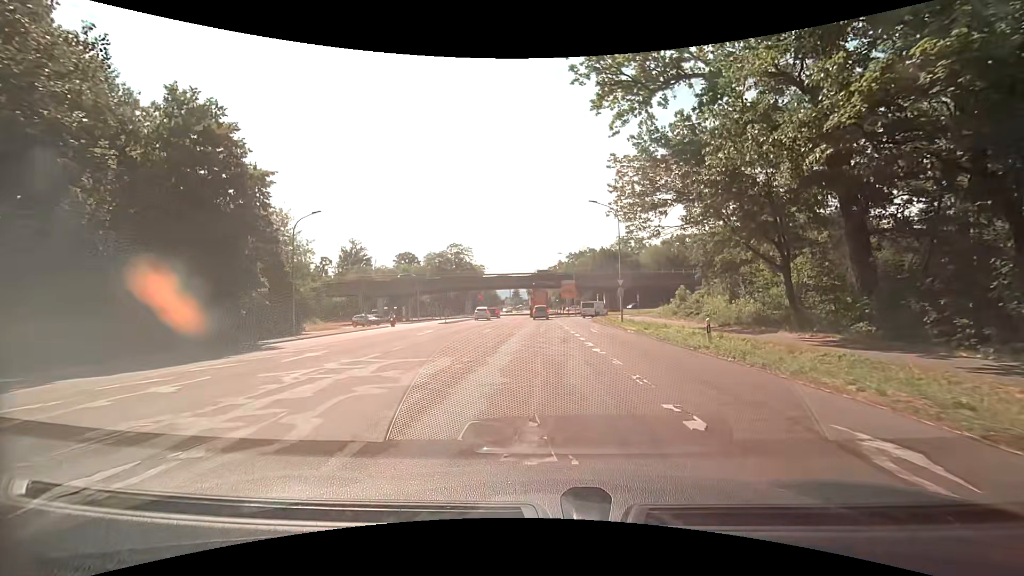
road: secondary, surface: asphalt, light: Day
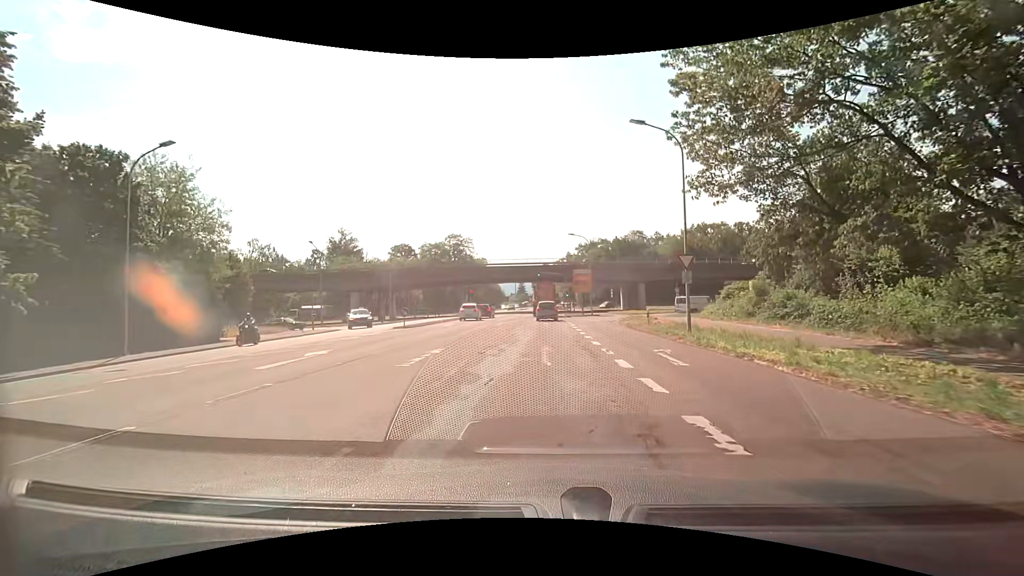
(-0.1, +15.6) m; -2°
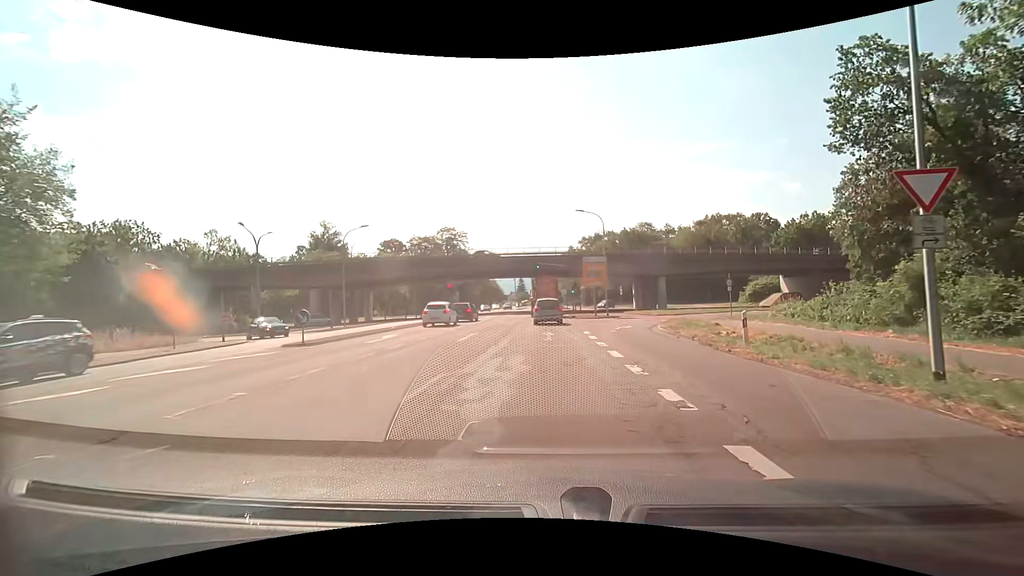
(+0.1, +13.1) m; +1°
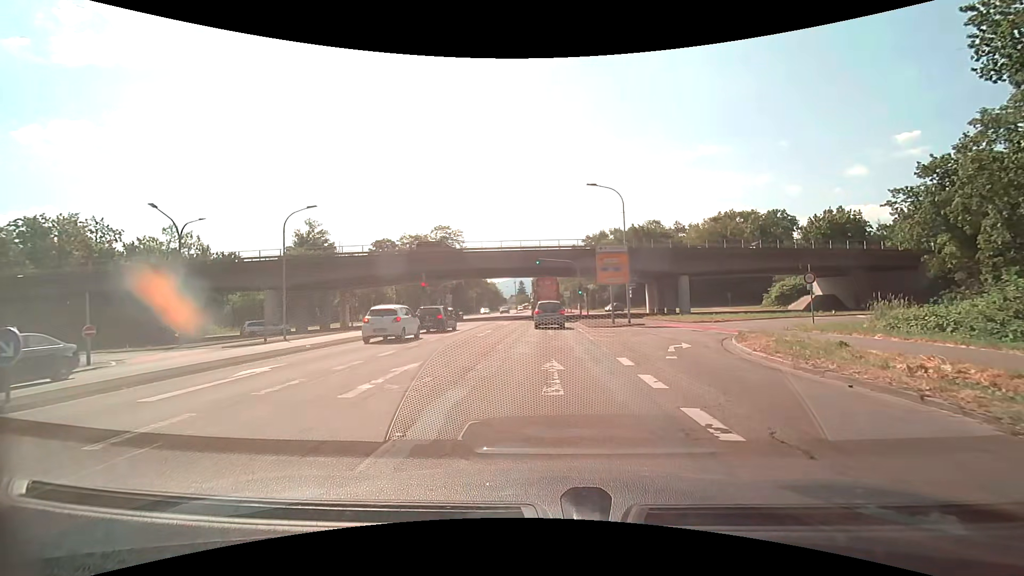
(-0.1, +10.1) m; 0°
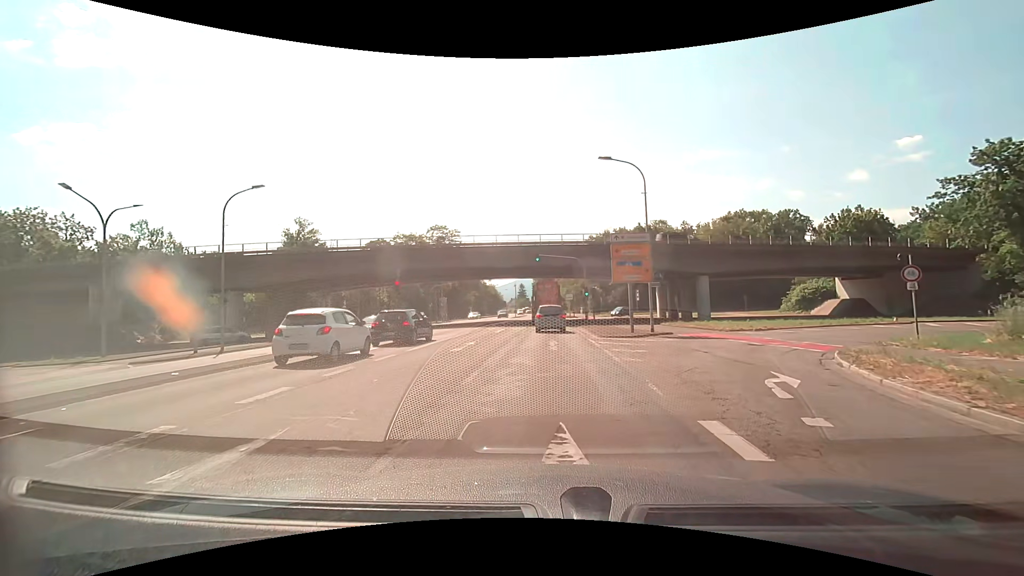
(0.0, +6.7) m; -1°
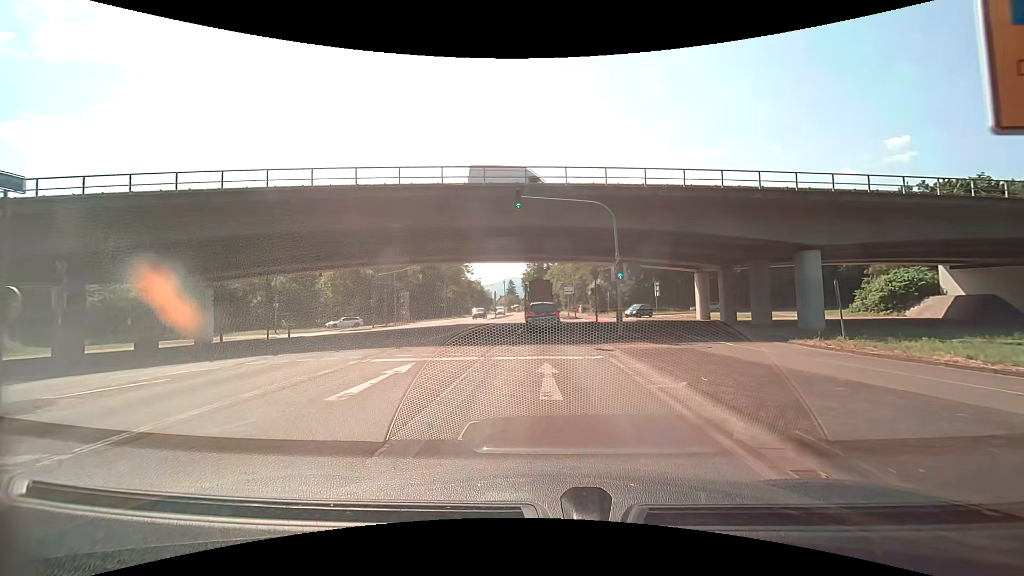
(+0.2, +21.8) m; +2°
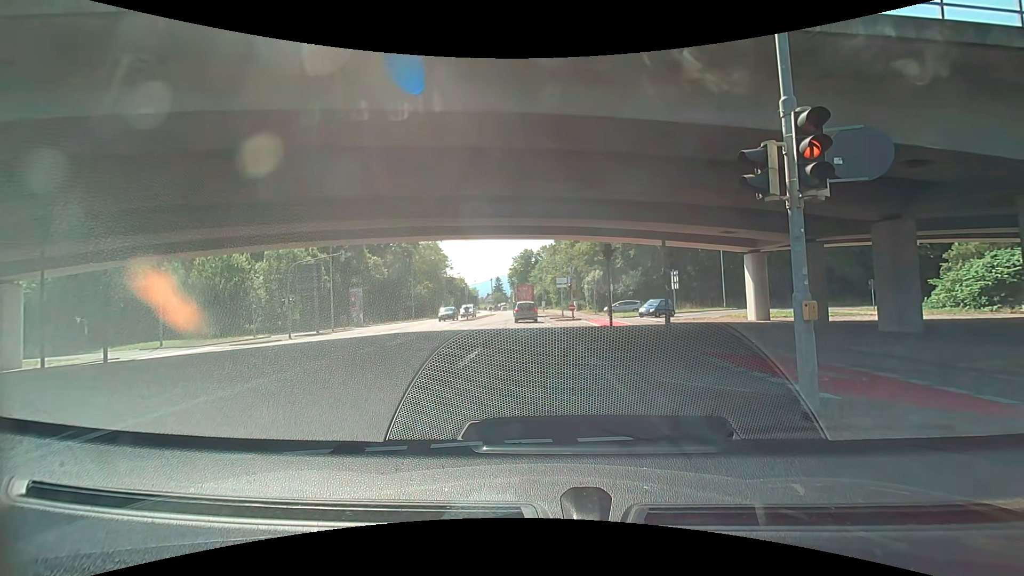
(+0.1, +14.2) m; +2°
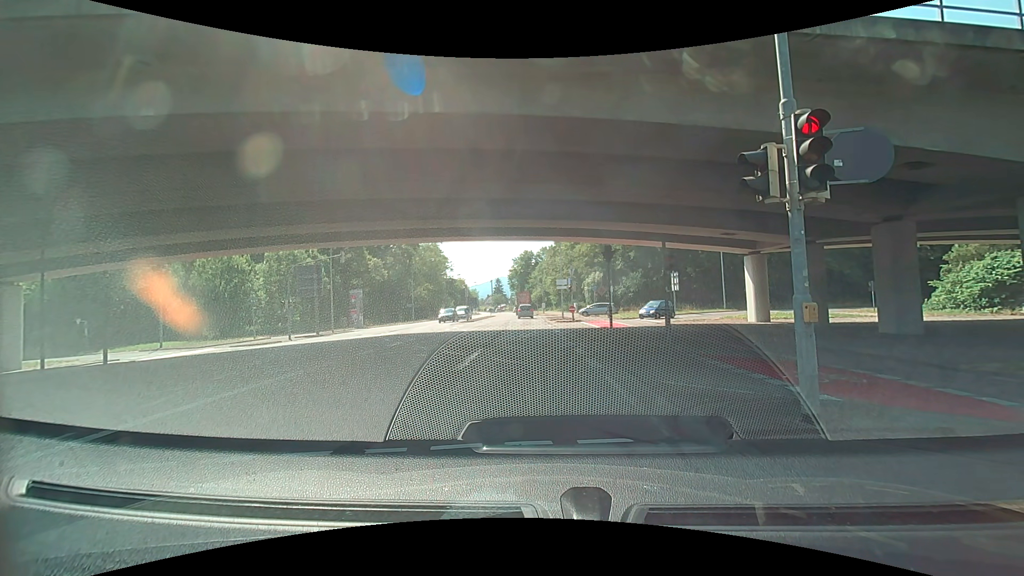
(0.0, +0.1) m; 0°
(0, +10) (-1, +20) (-2, +30) (-3, +40) (-3, +50) (-4, +60) (-4, +70) (-5, +80) (-5, +90) (-6, +100) m
